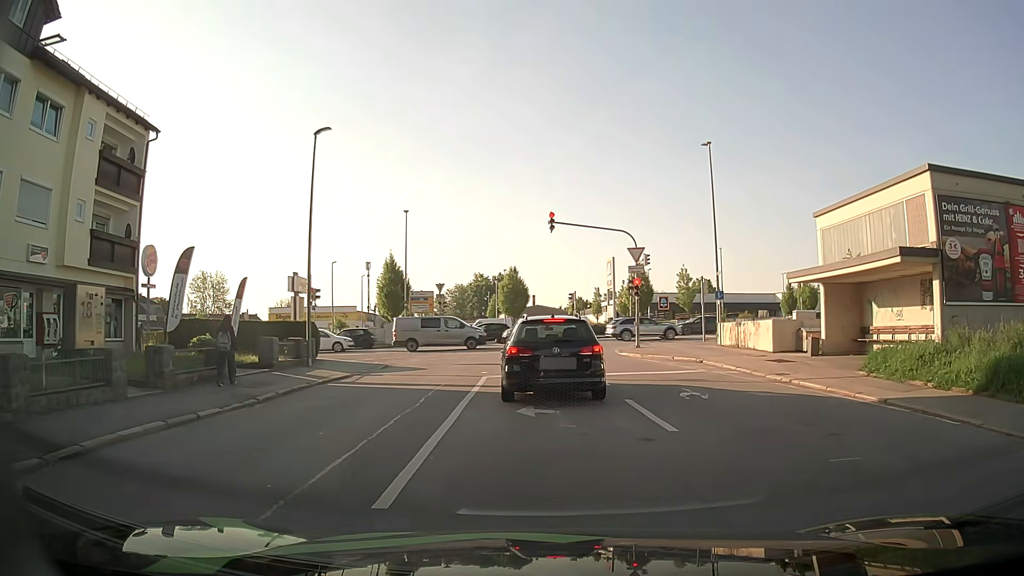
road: residential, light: Day
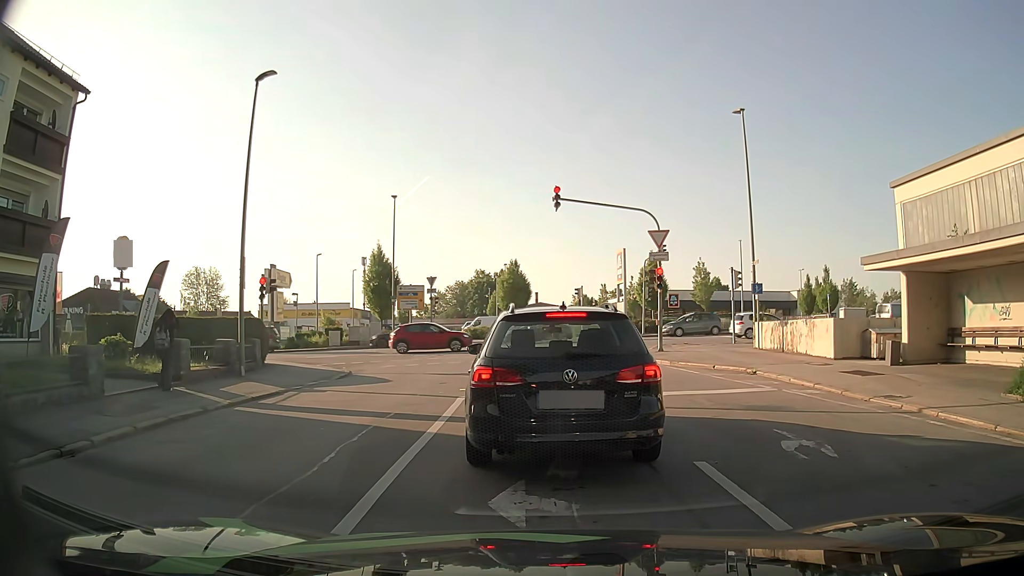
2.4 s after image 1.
(+0.1, +5.1) m; +2°
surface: asphalt
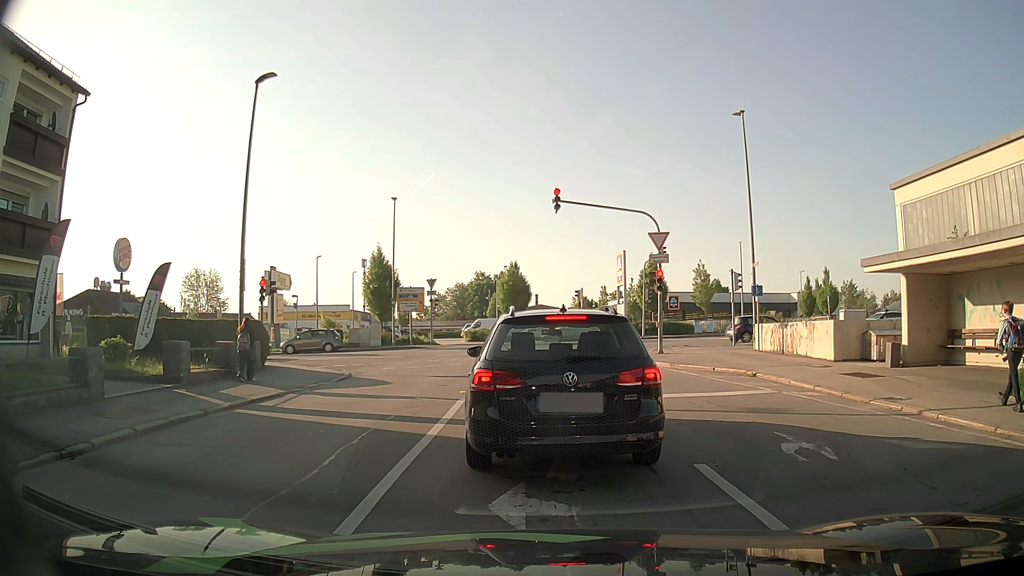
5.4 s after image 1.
(0.0, +0.1) m; 0°
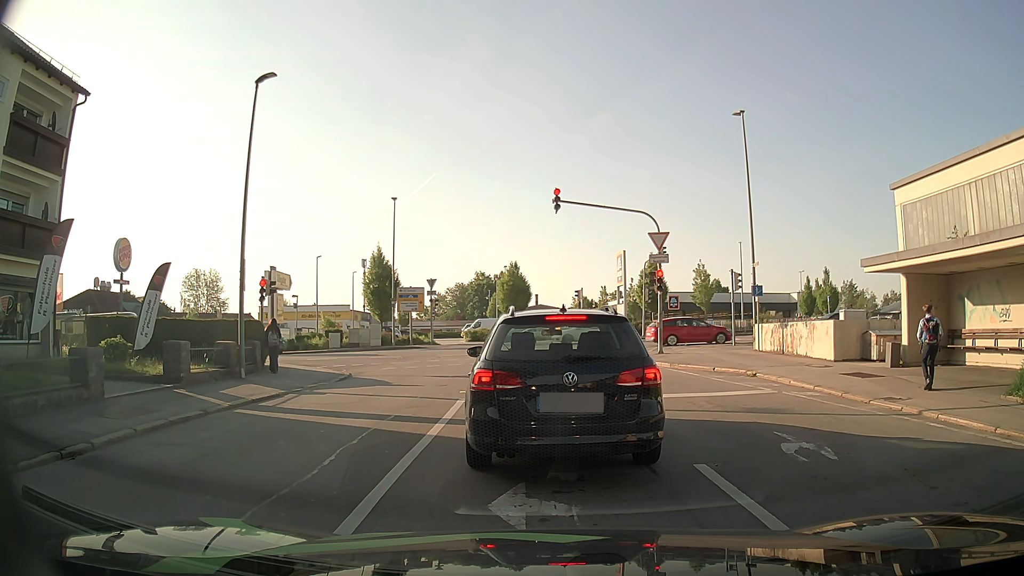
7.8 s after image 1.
(0.0, 0.0) m; 0°
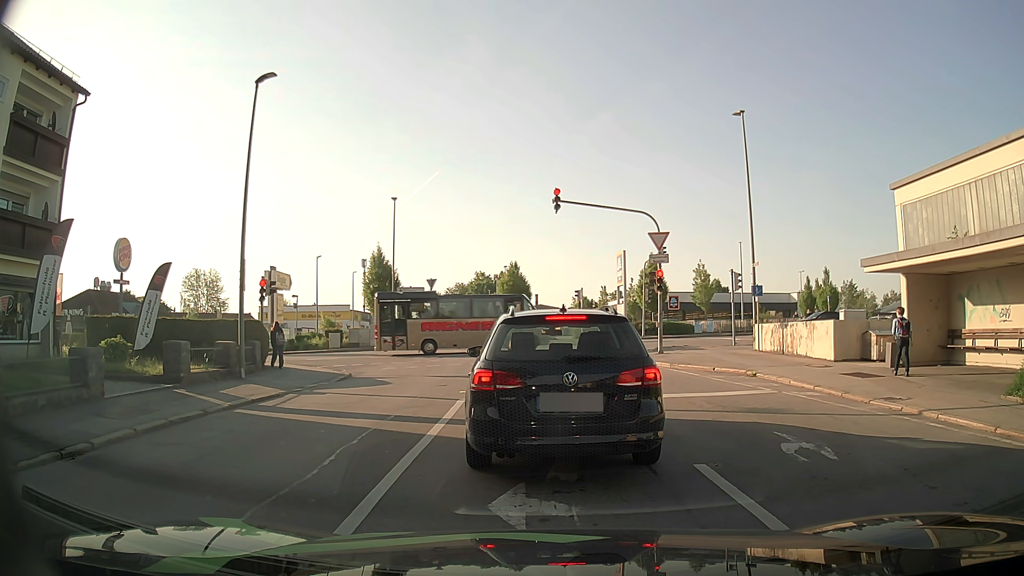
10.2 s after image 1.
(0.0, 0.0) m; 0°
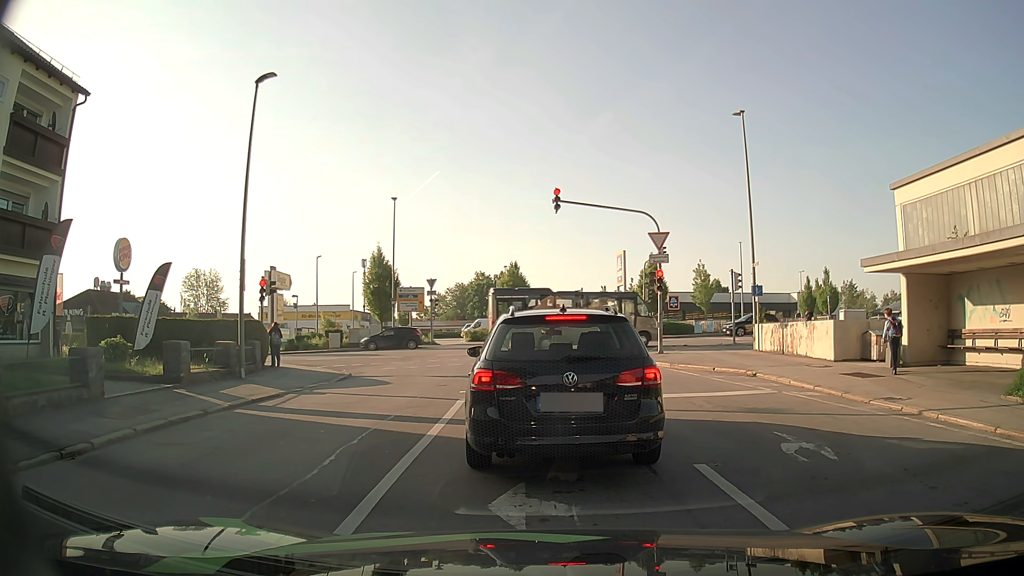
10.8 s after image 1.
(0.0, 0.0) m; 0°
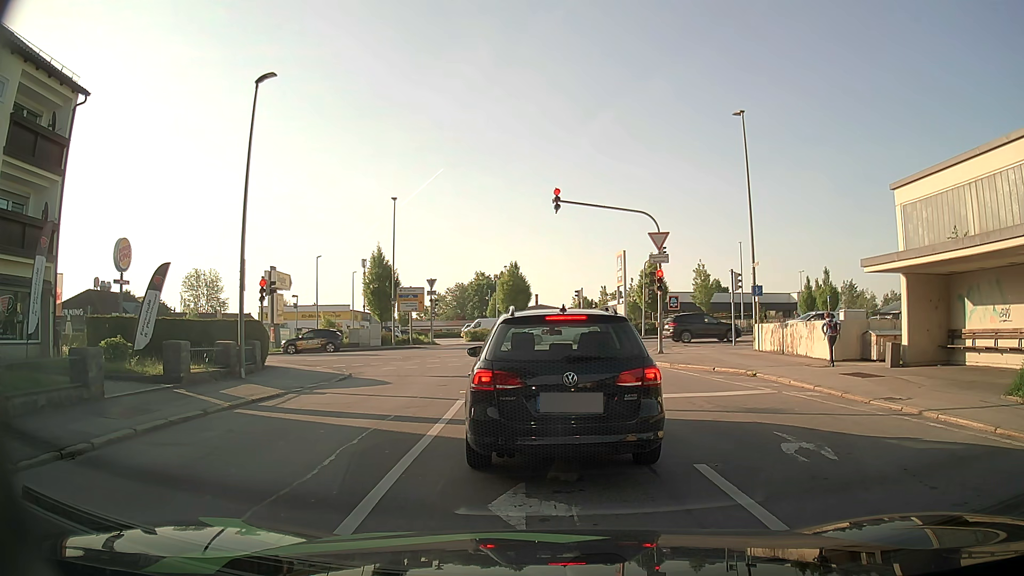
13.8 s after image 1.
(0.0, 0.0) m; 0°
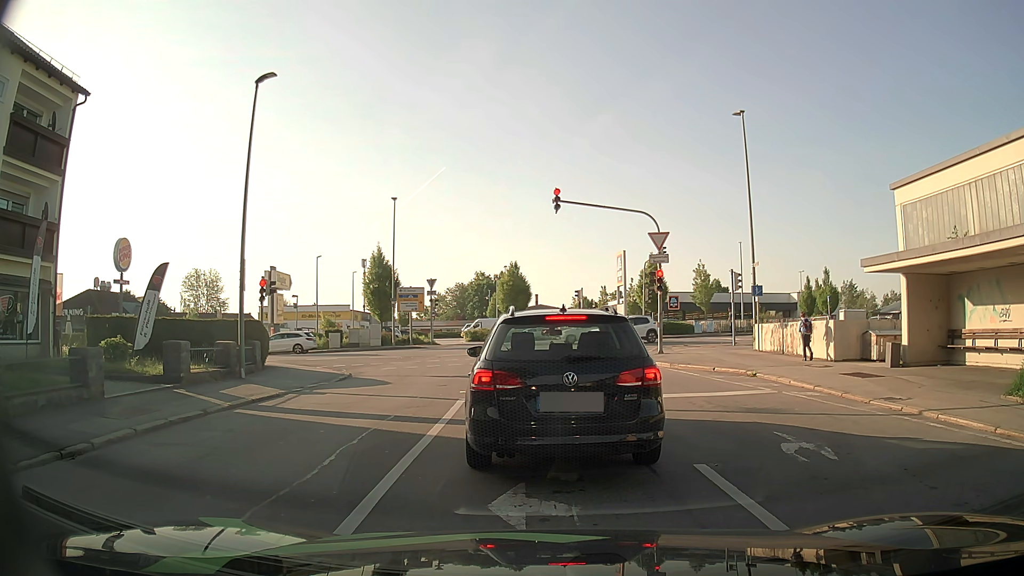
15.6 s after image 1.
(0.0, 0.0) m; 0°
